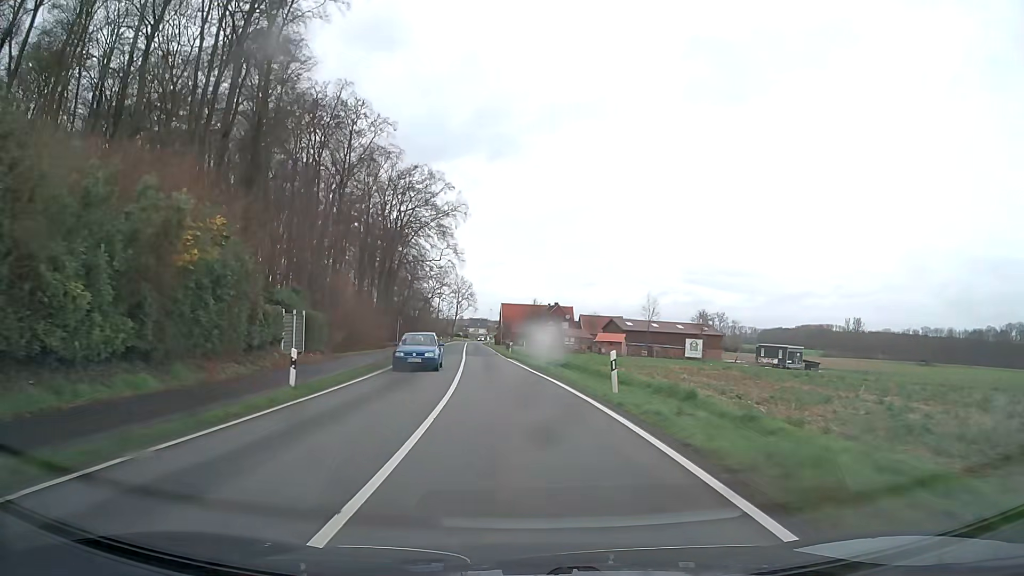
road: secondary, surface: asphalt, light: Day
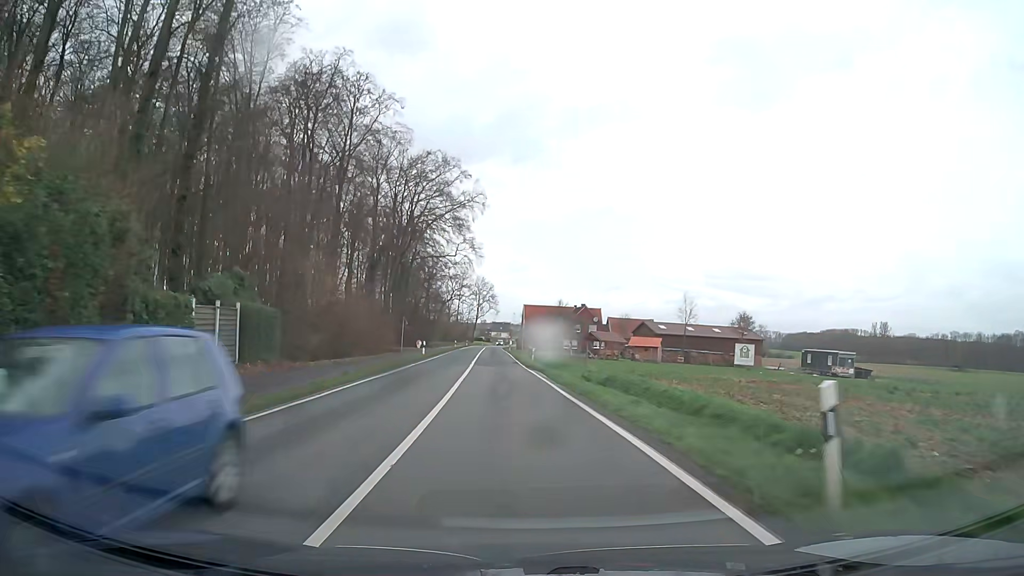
(-0.2, +10.7) m; -2°
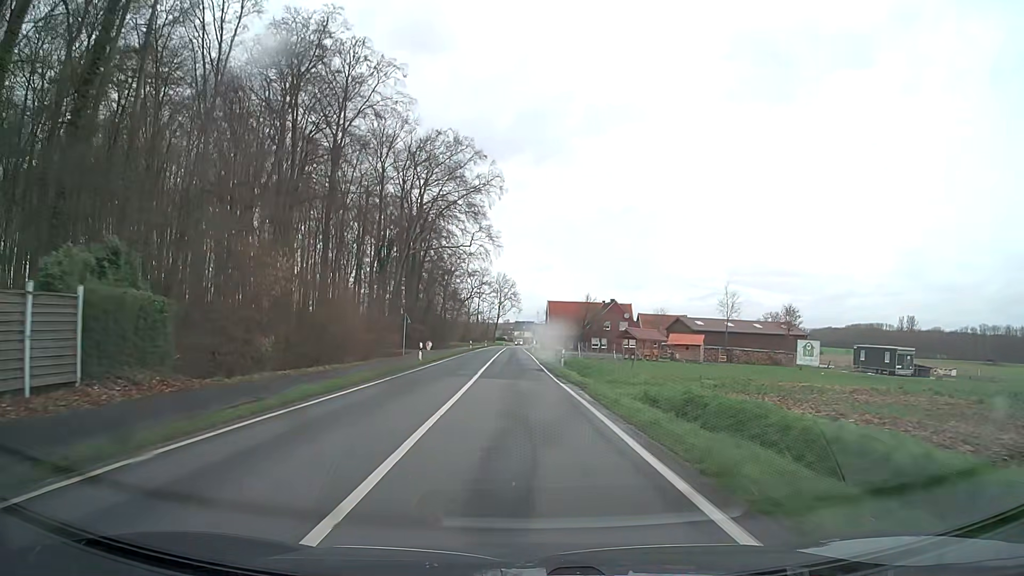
(-0.2, +10.6) m; -2°
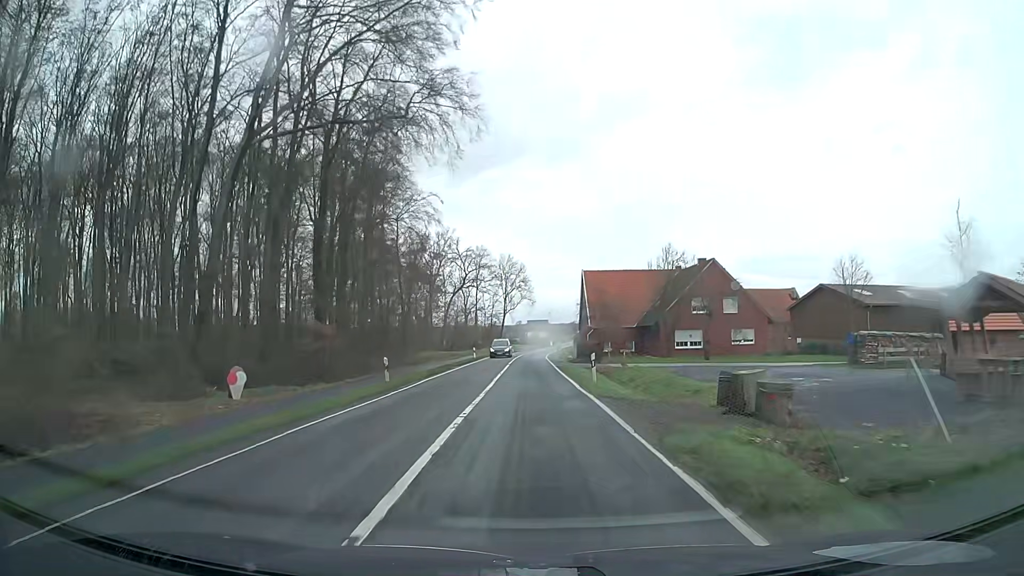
(-1.5, +53.2) m; -2°
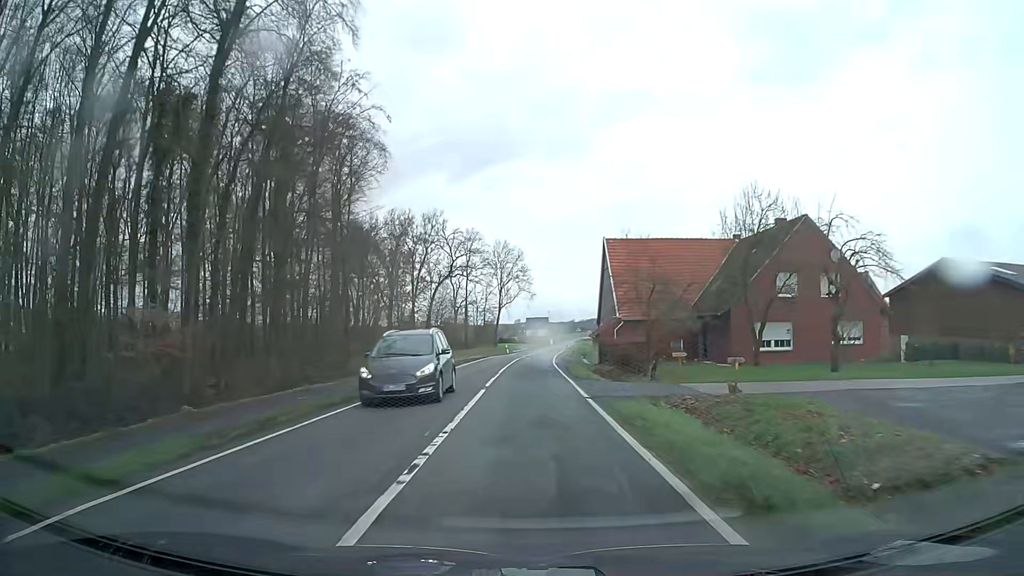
(+0.1, +21.3) m; 0°
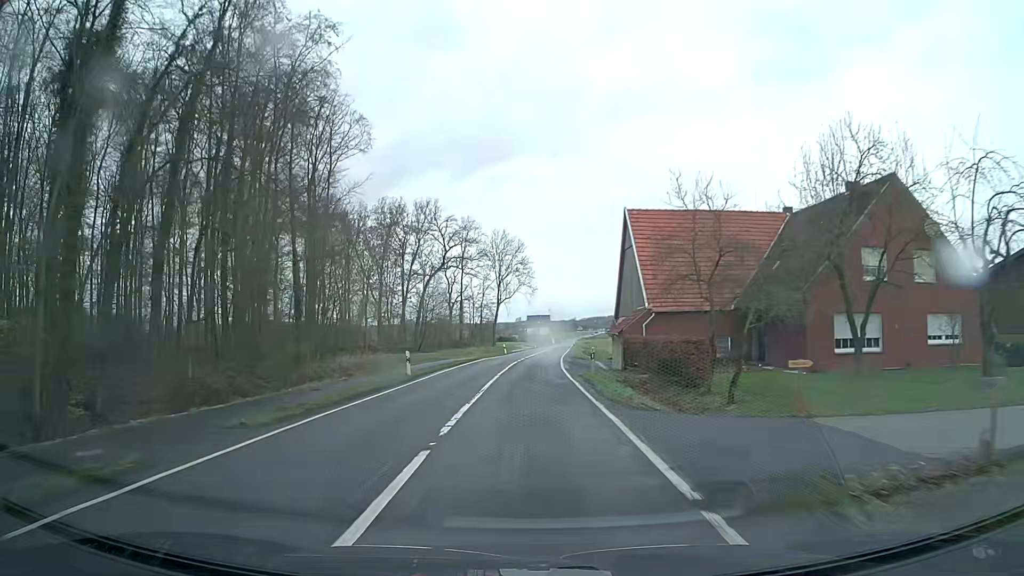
(0.0, +10.7) m; 0°
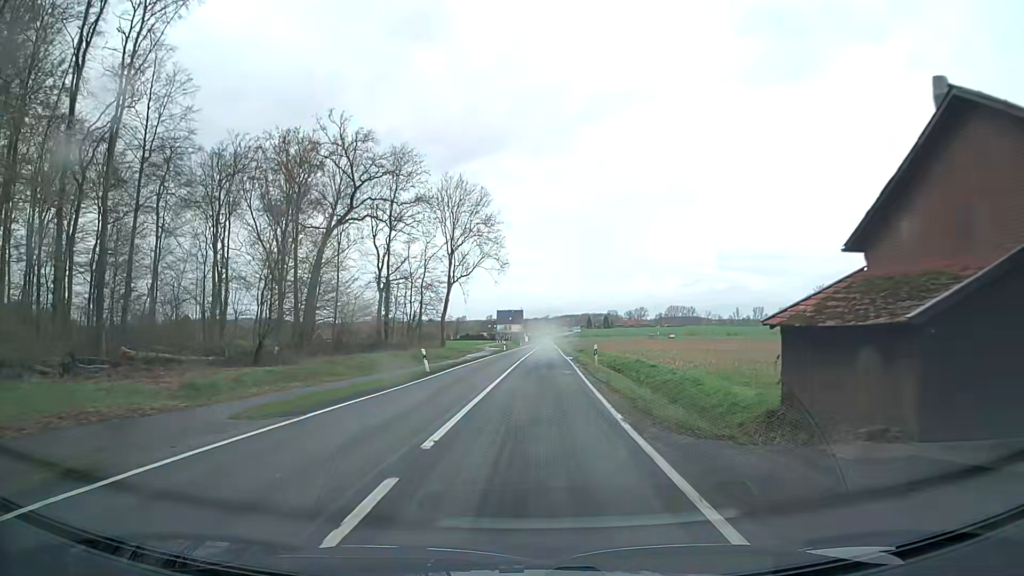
(+0.5, +42.9) m; +2°
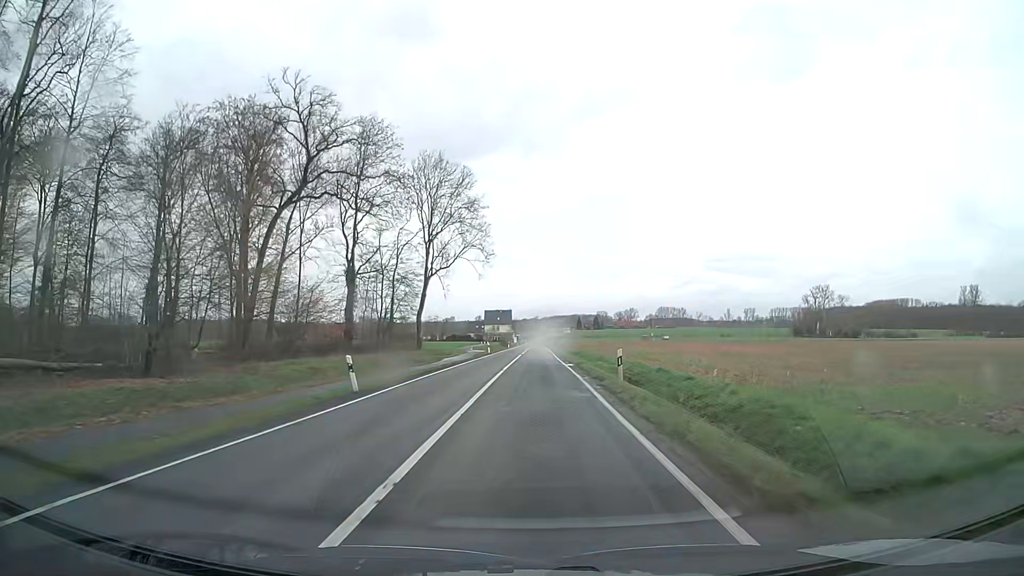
(+0.1, +10.7) m; +1°
